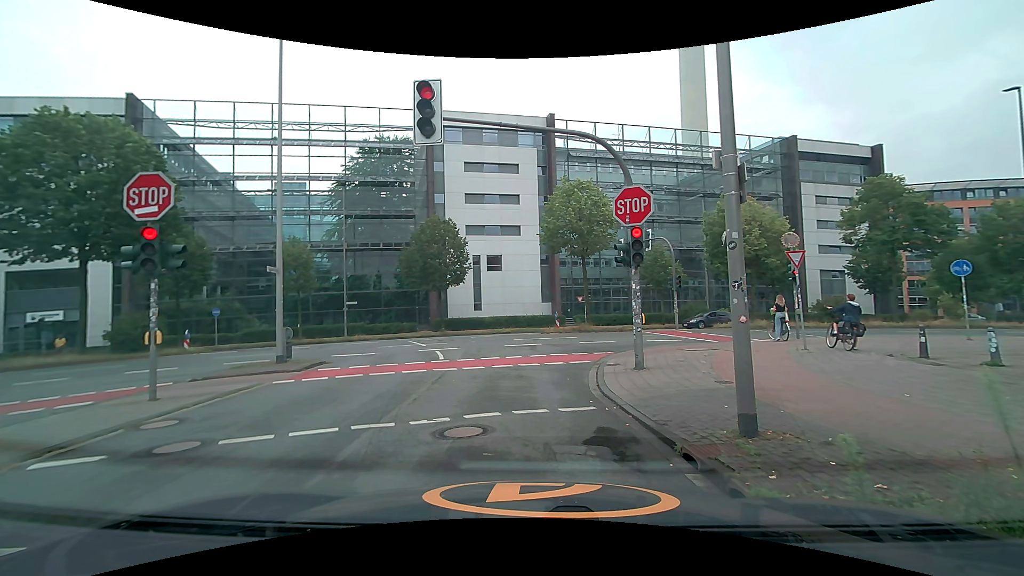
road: unclassified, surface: asphalt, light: Day
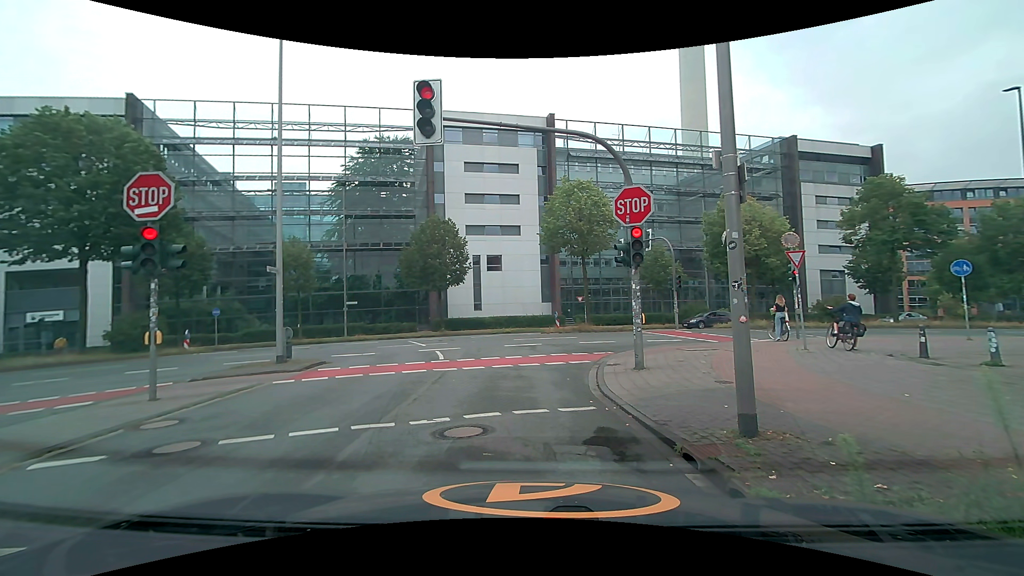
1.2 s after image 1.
(0.0, 0.0) m; 0°
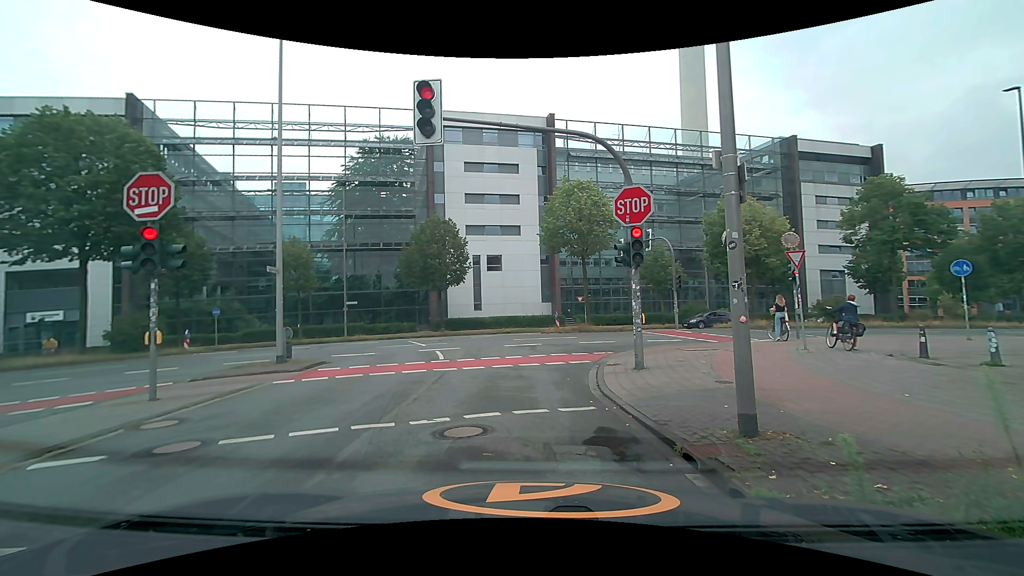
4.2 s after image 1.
(0.0, 0.0) m; 0°
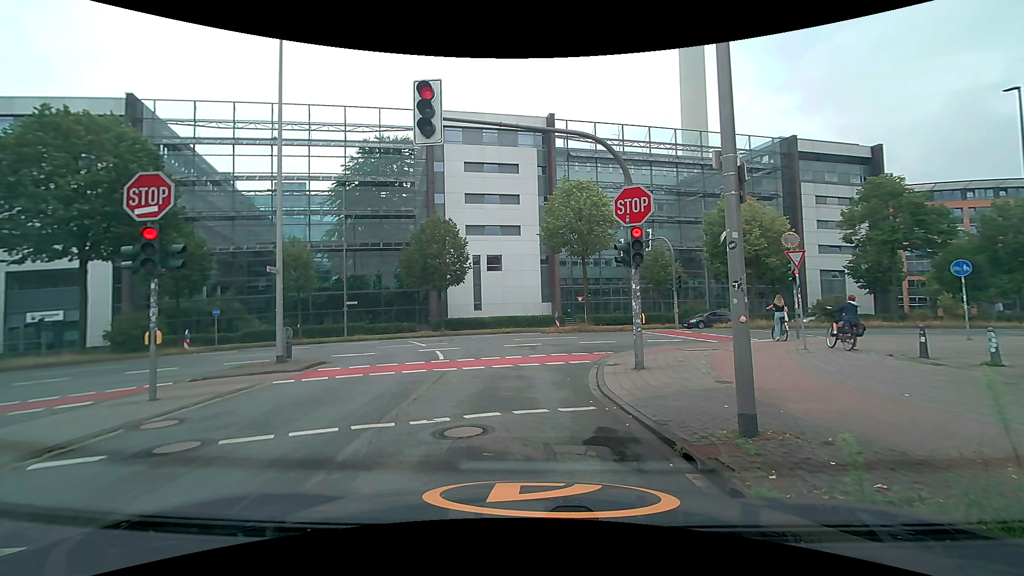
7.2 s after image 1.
(0.0, 0.0) m; 0°
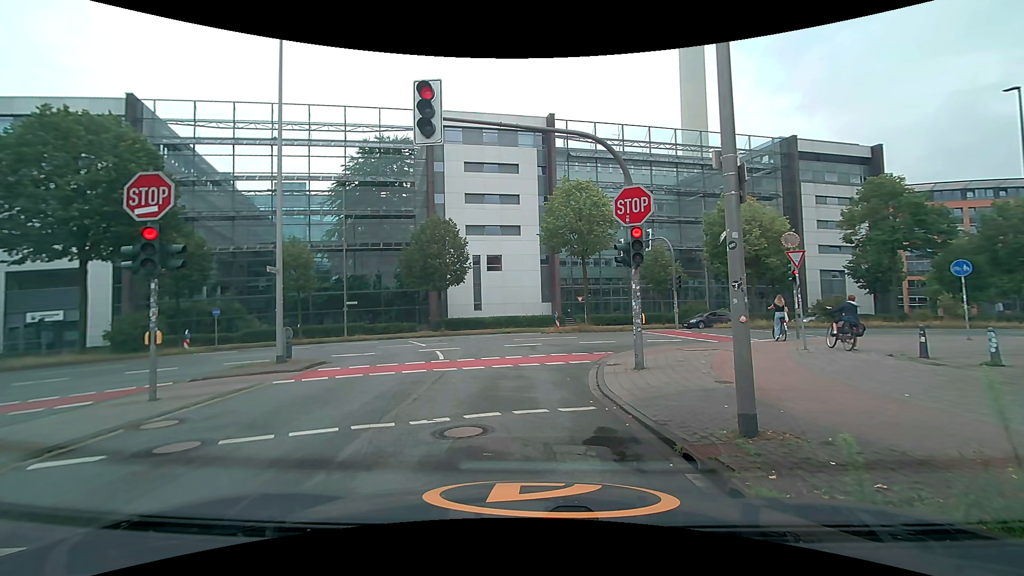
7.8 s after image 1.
(0.0, 0.0) m; 0°
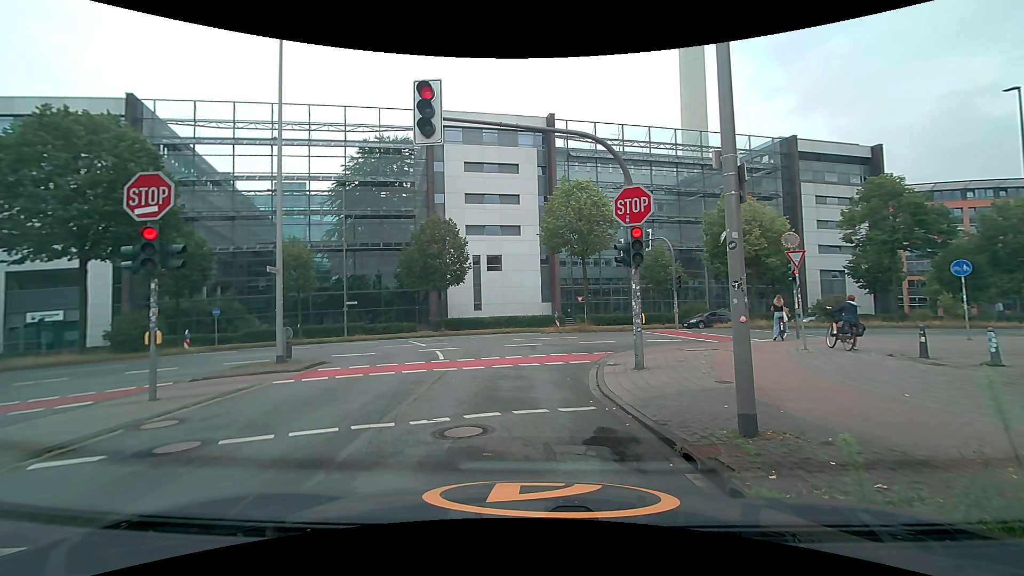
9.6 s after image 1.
(0.0, 0.0) m; 0°
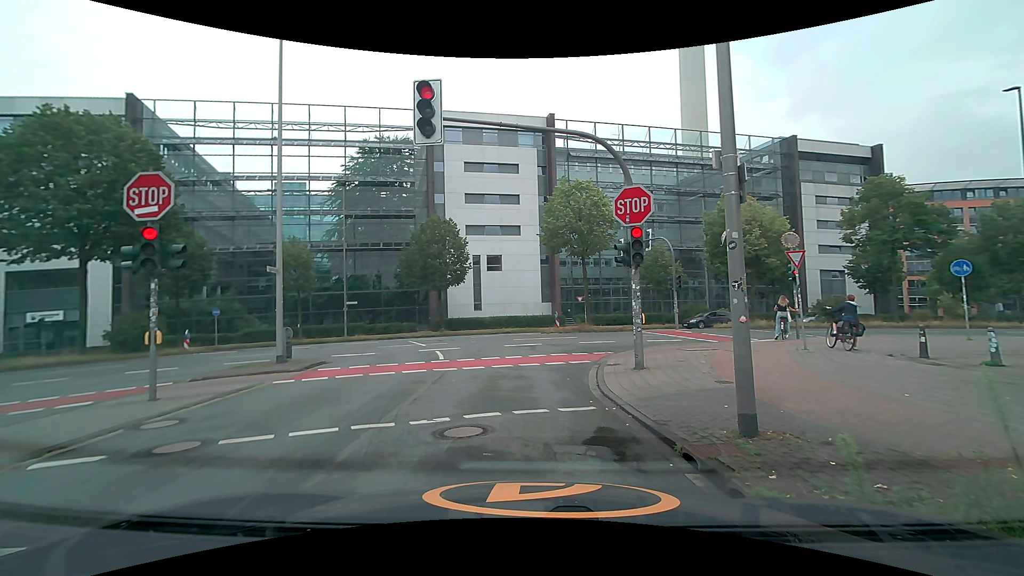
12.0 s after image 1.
(0.0, 0.0) m; 0°
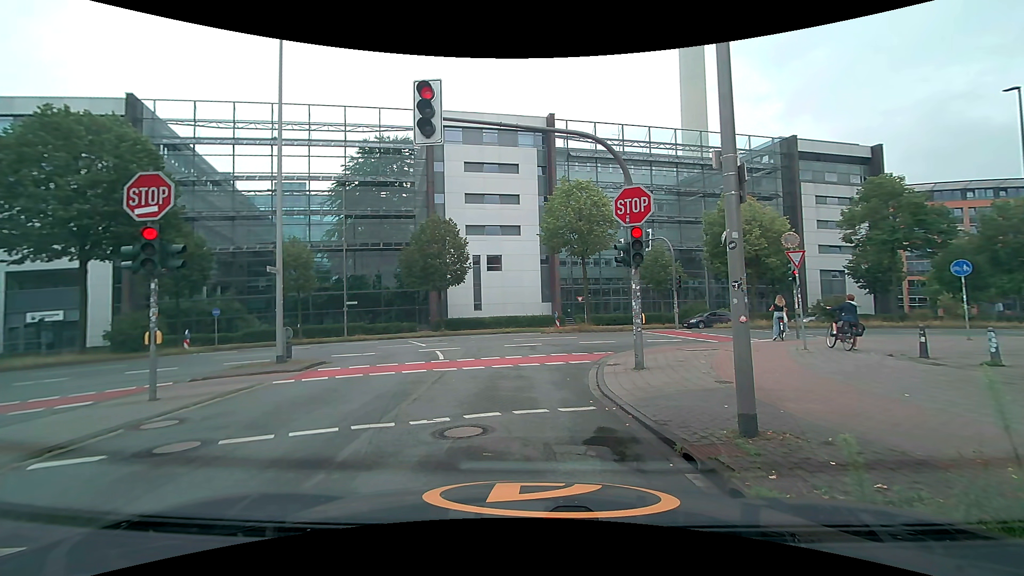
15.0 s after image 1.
(0.0, 0.0) m; 0°
